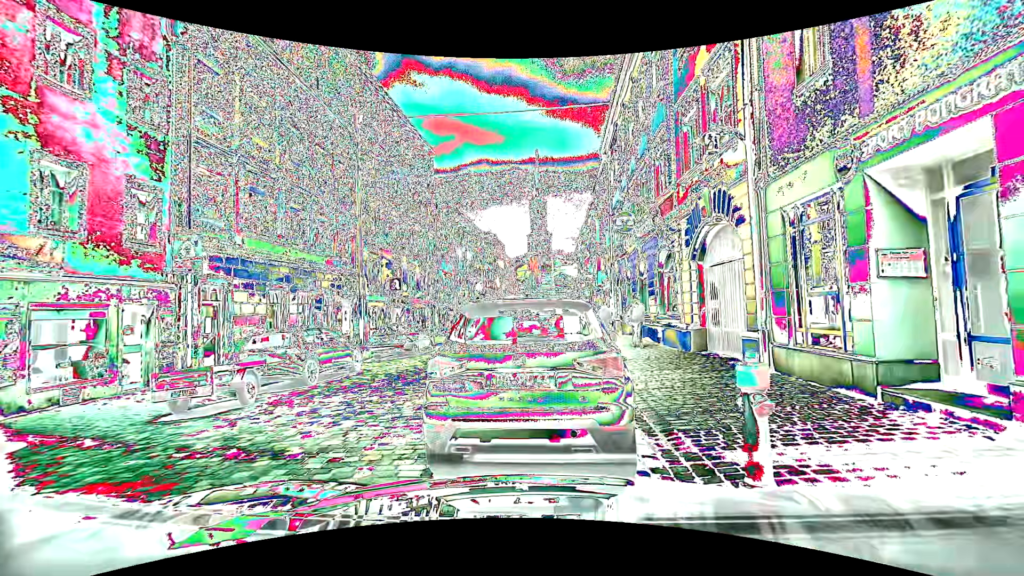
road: residential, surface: sett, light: Day
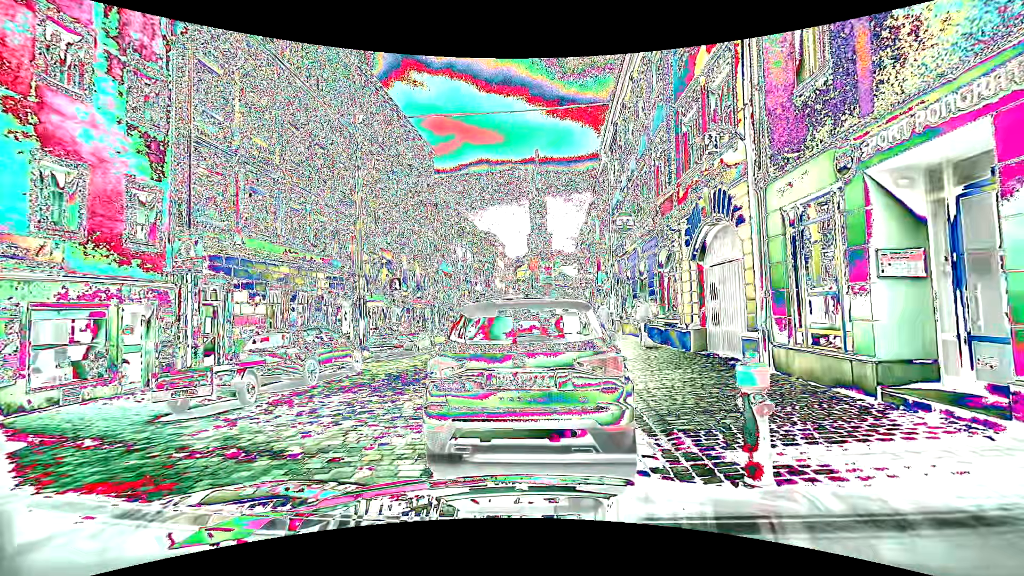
(0.0, 0.0) m; 0°
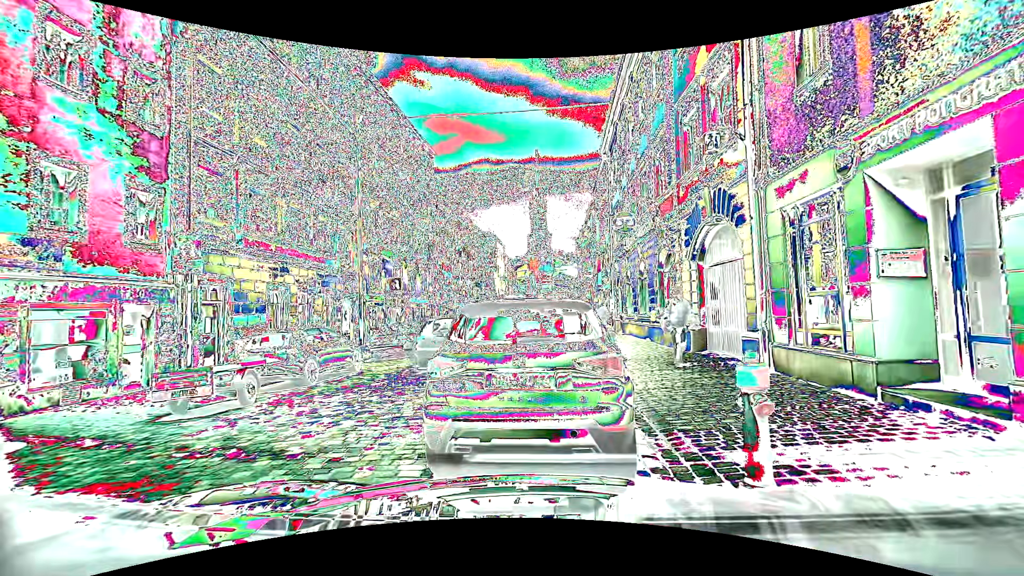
(0.0, 0.0) m; 0°
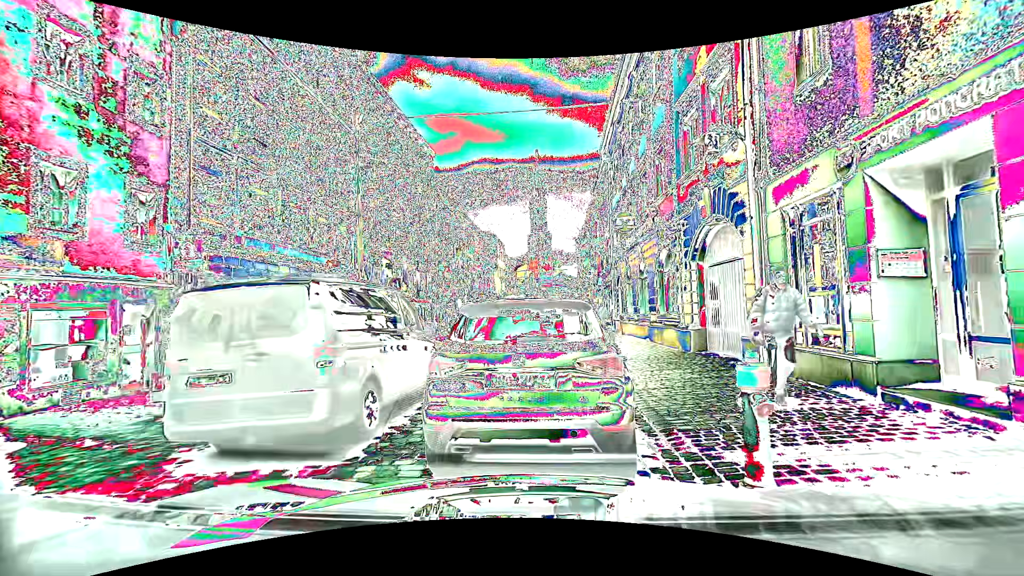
(0.0, 0.0) m; 0°
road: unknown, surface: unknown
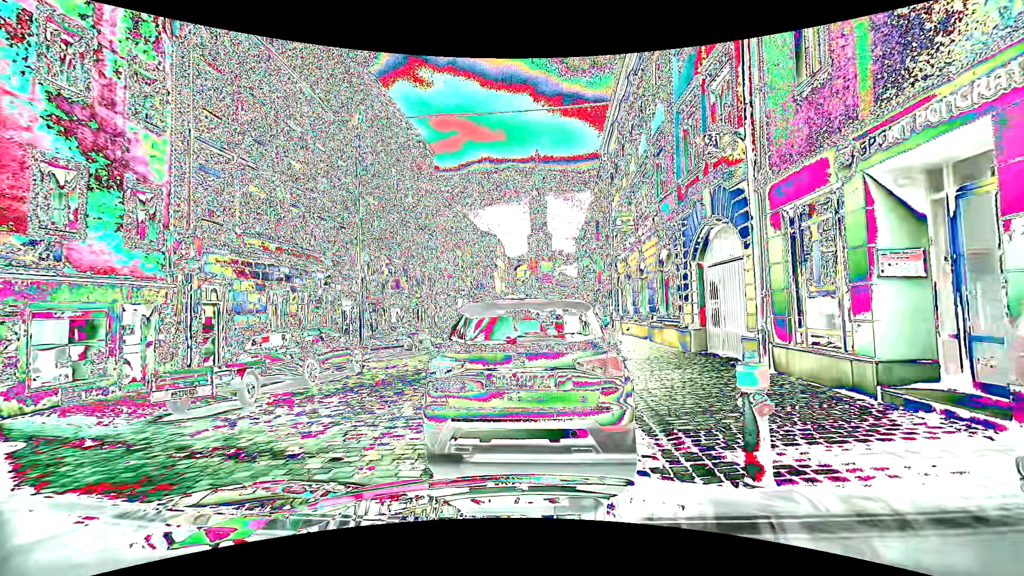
(0.0, 0.0) m; 0°
